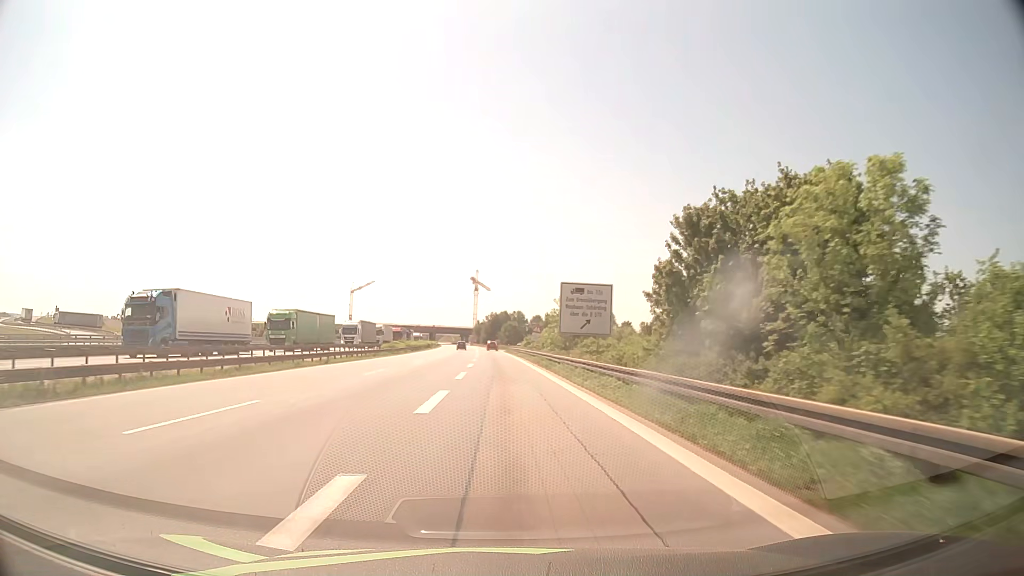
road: motorway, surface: asphalt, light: Day
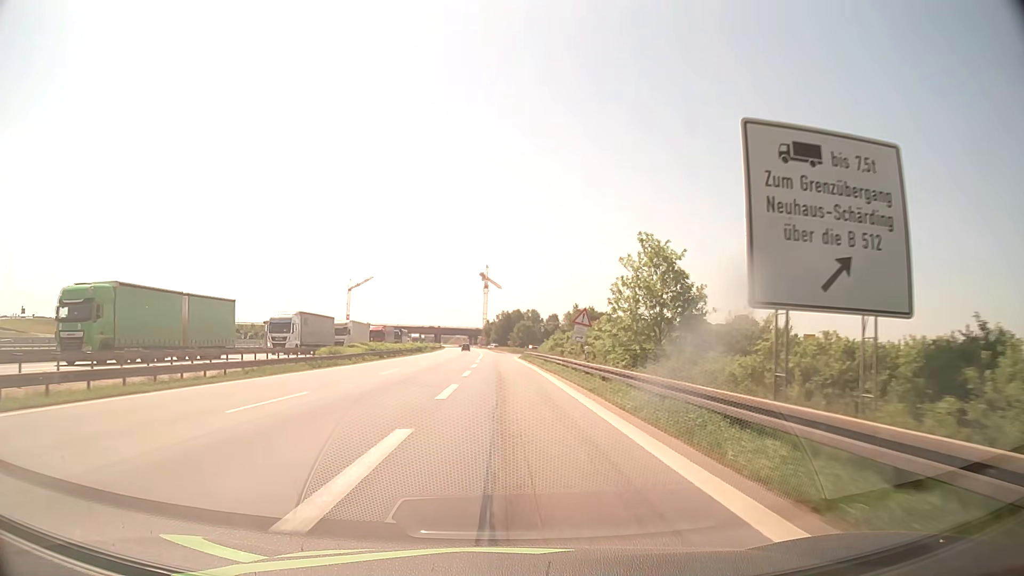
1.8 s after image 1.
(-0.3, +31.9) m; -1°
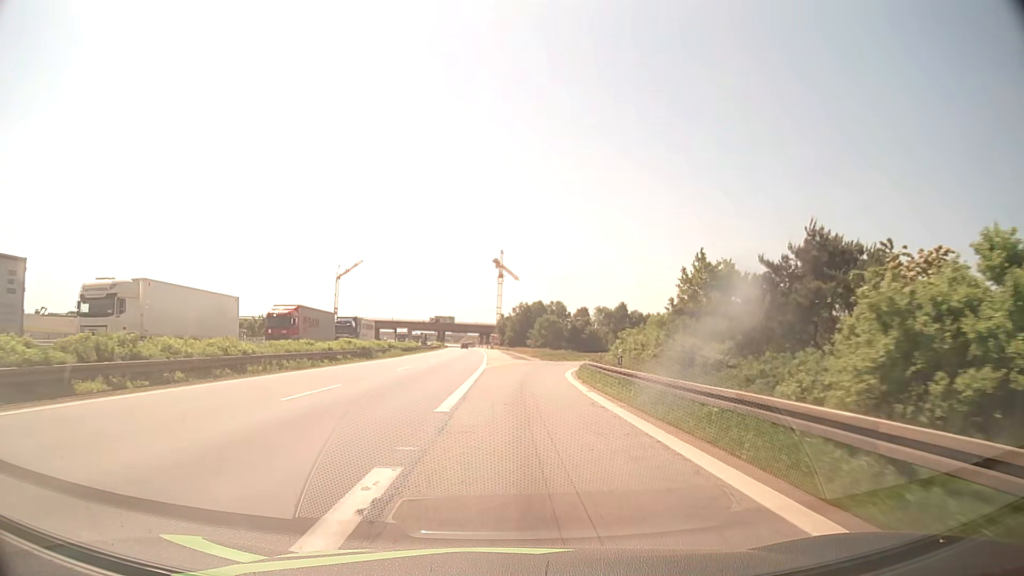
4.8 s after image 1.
(-1.0, +51.4) m; -1°
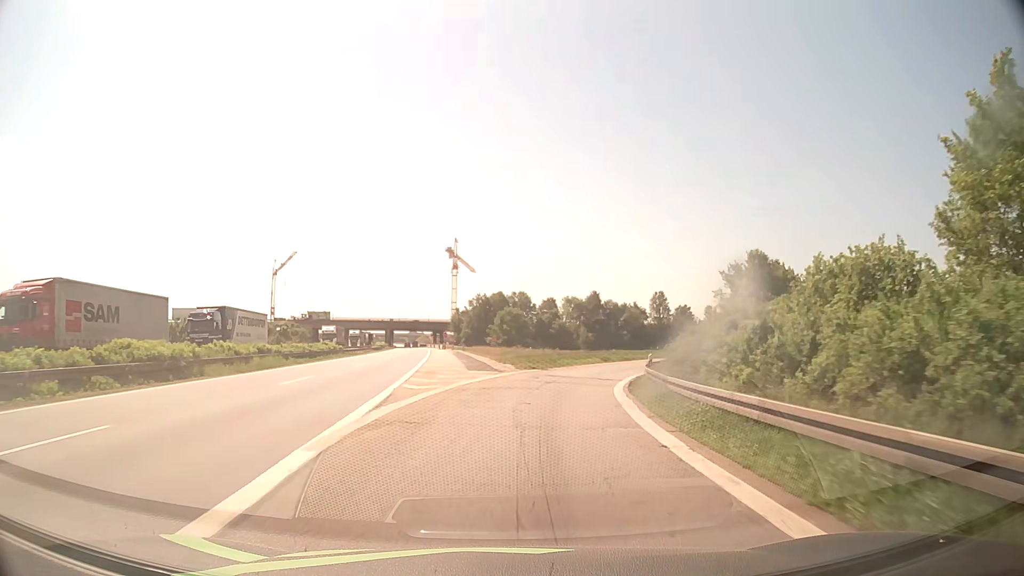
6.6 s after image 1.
(+0.6, +28.9) m; +4°
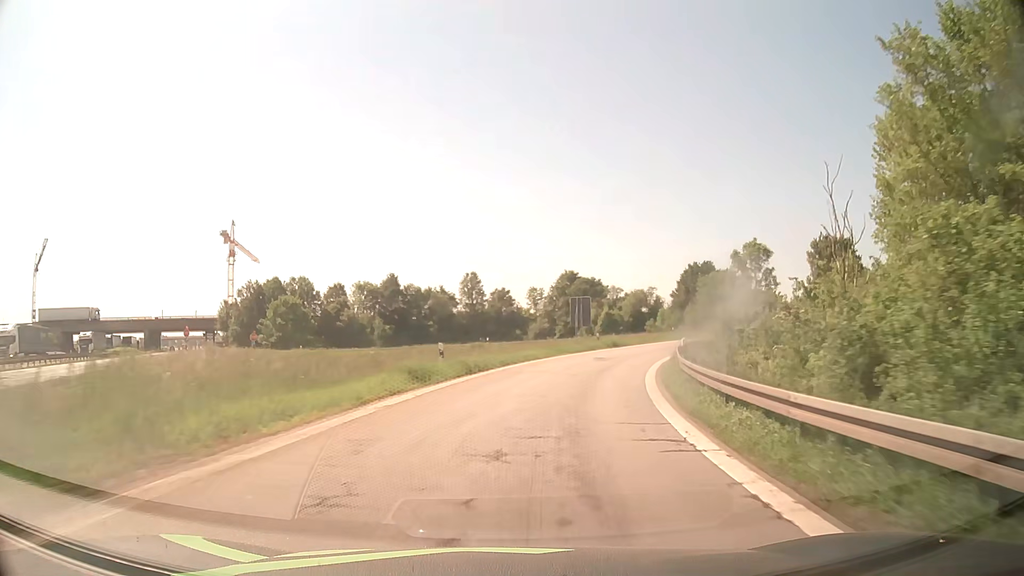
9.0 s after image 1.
(+4.8, +37.7) m; +17°
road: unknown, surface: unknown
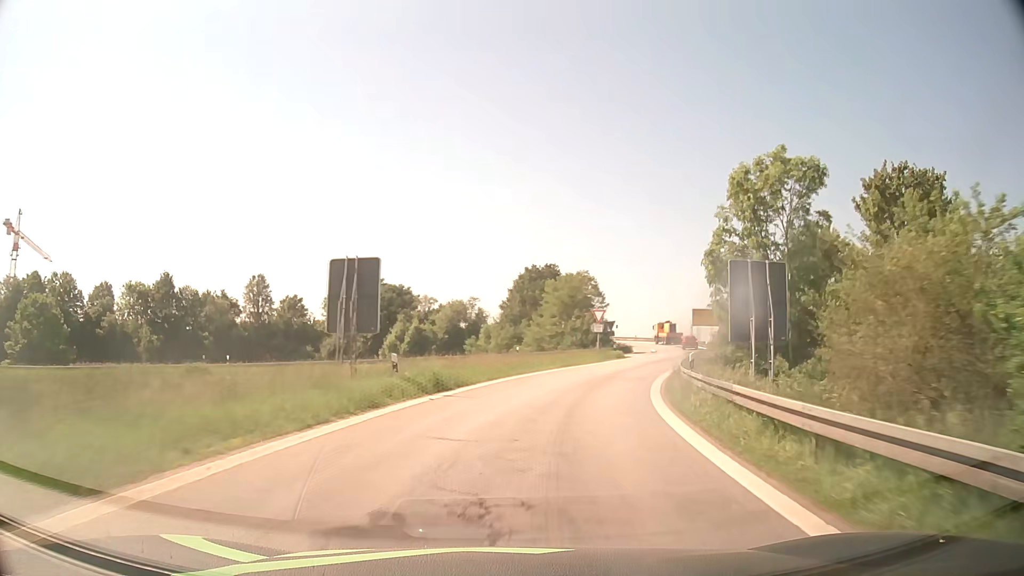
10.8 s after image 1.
(+4.0, +28.8) m; +16°
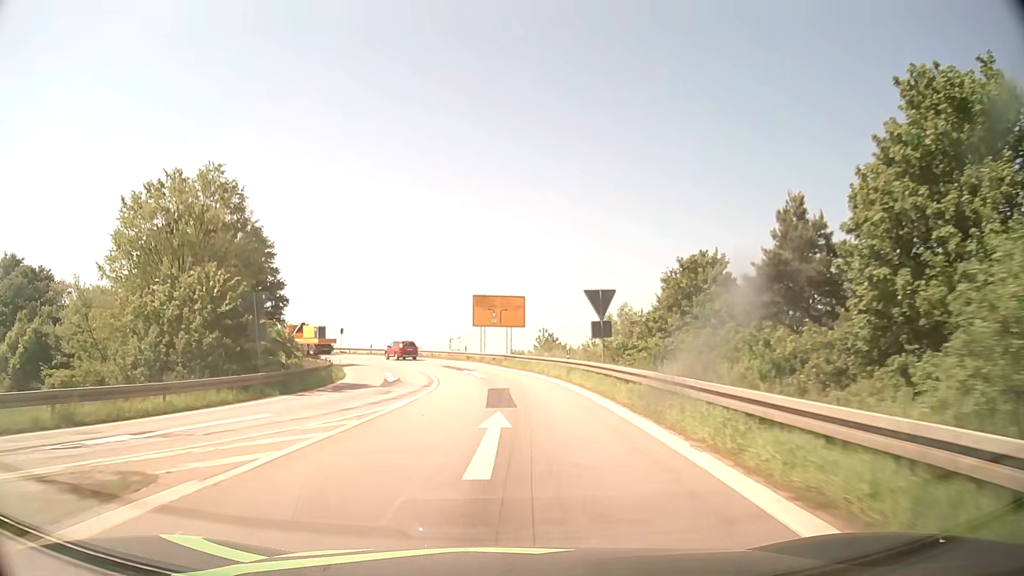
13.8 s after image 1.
(+11.1, +47.4) m; +21°
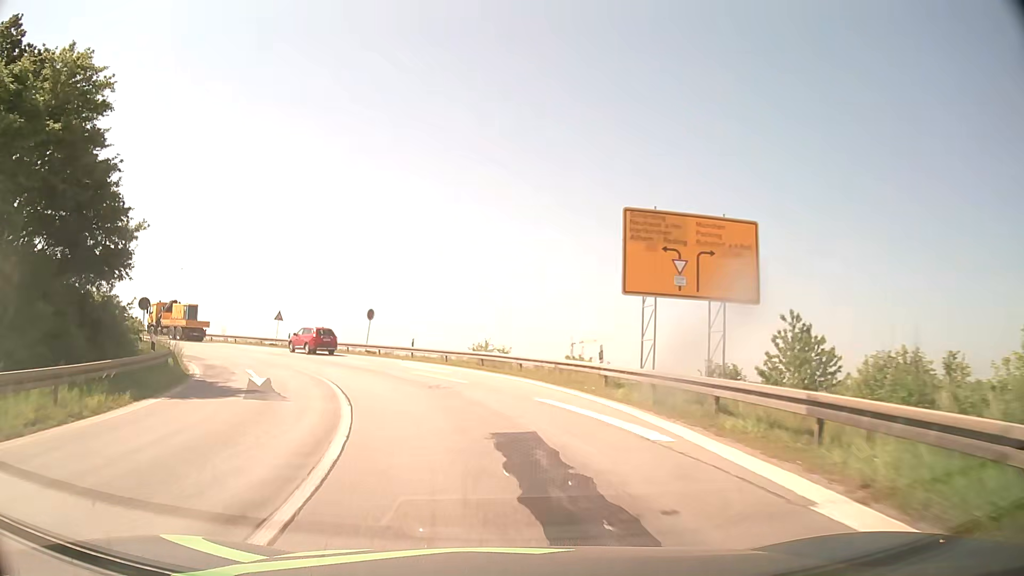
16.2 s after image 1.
(-2.2, +35.0) m; -10°
(-1, +10) (-3, +20) (-6, +29) (-11, +38) (-17, +45) (-25, +52) (-34, +57) (-42, +62) (-51, +67) (-59, +73) m
